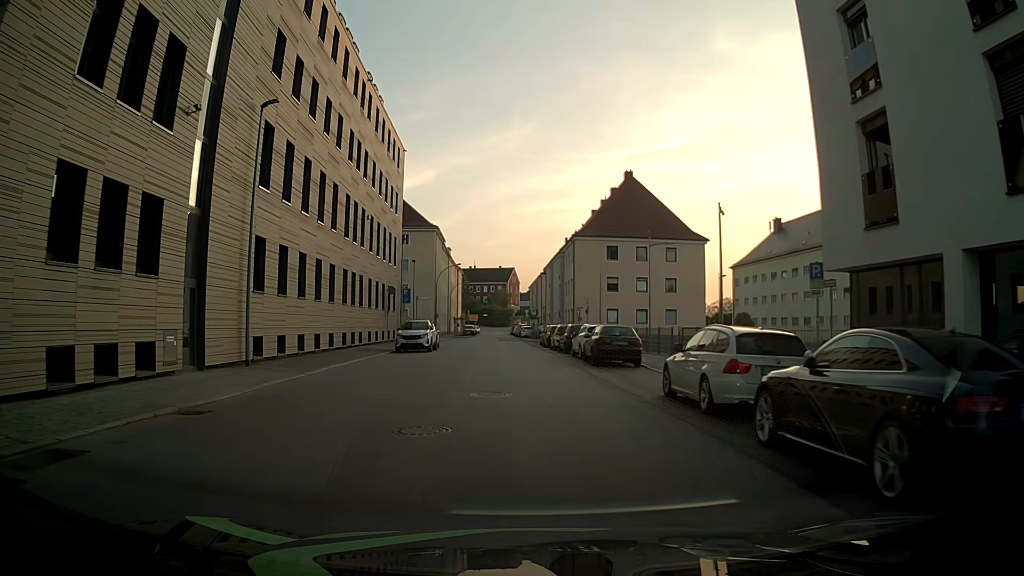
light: Day
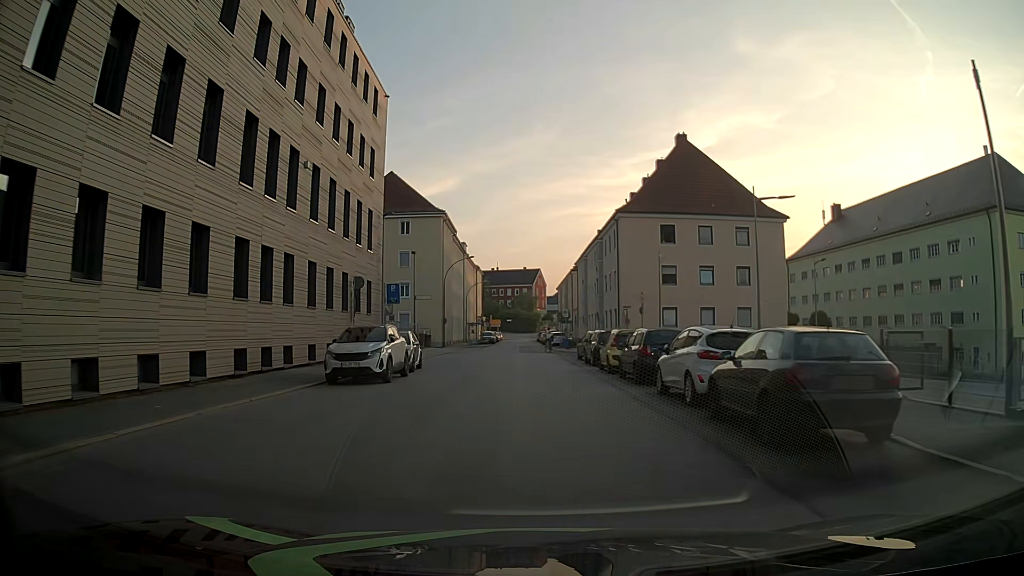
(-0.3, +15.5) m; -1°
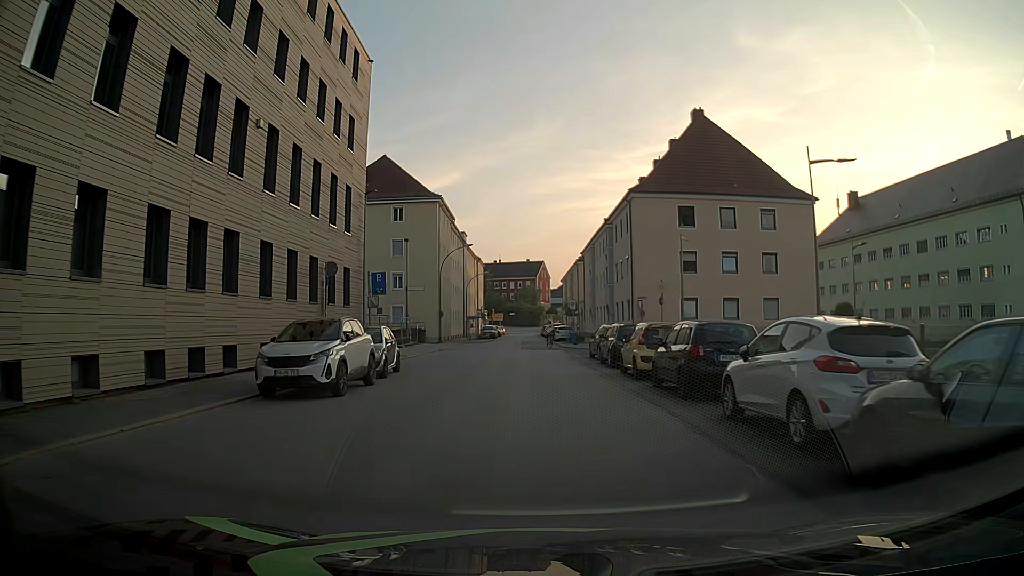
(0.0, +5.0) m; -1°
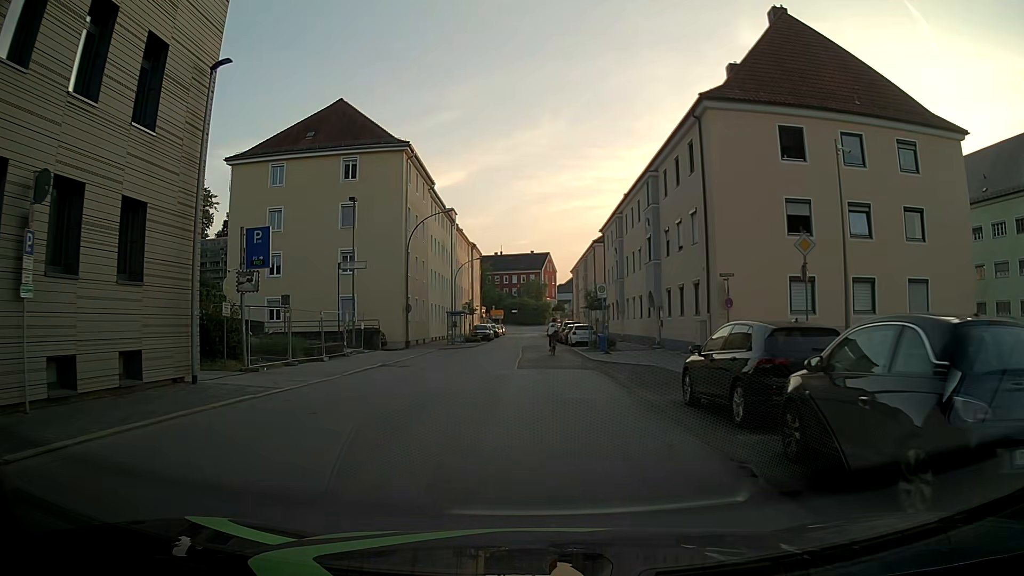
(0.0, +18.0) m; 0°
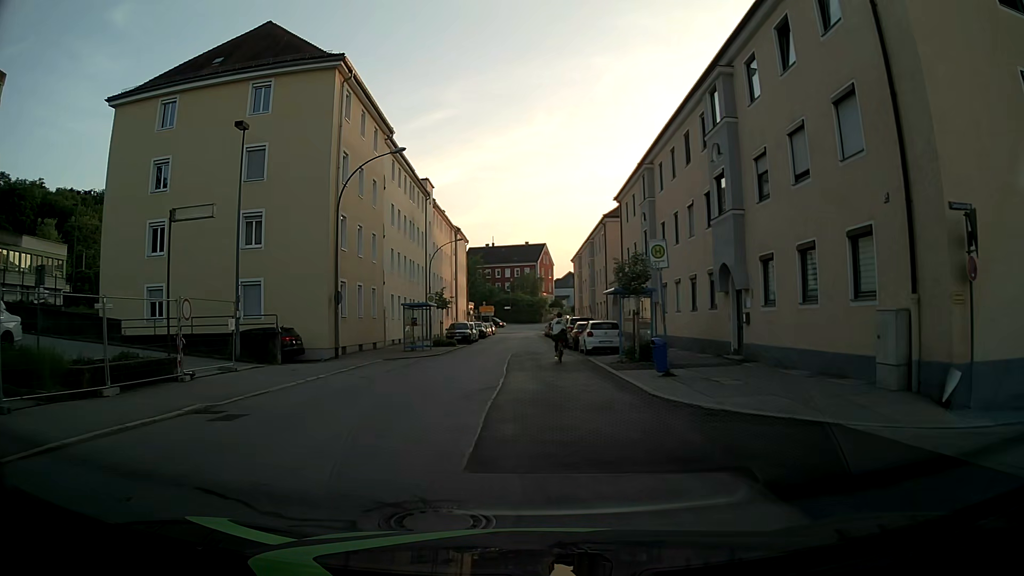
(+0.1, +14.8) m; +1°
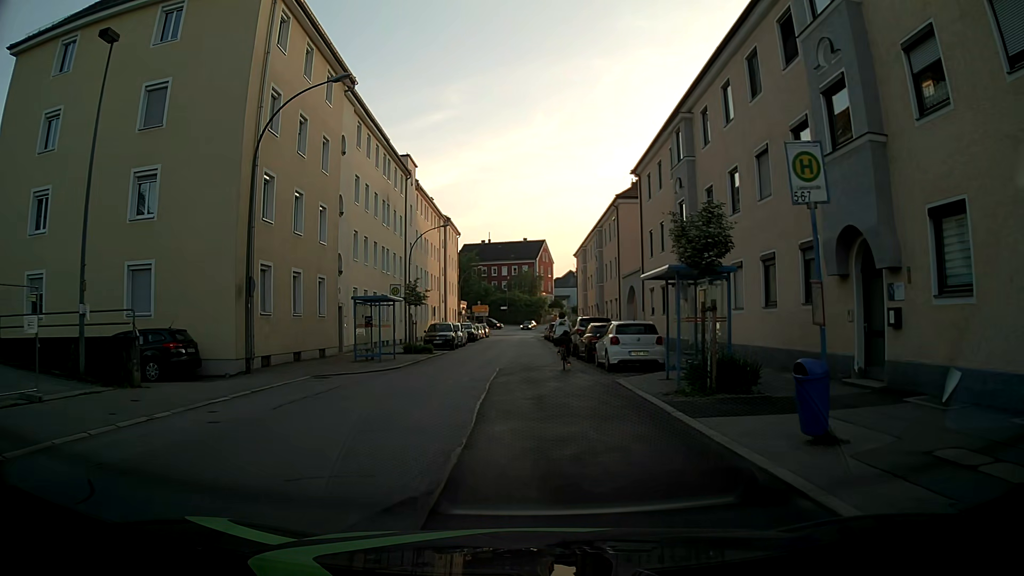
(0.0, +9.0) m; 0°
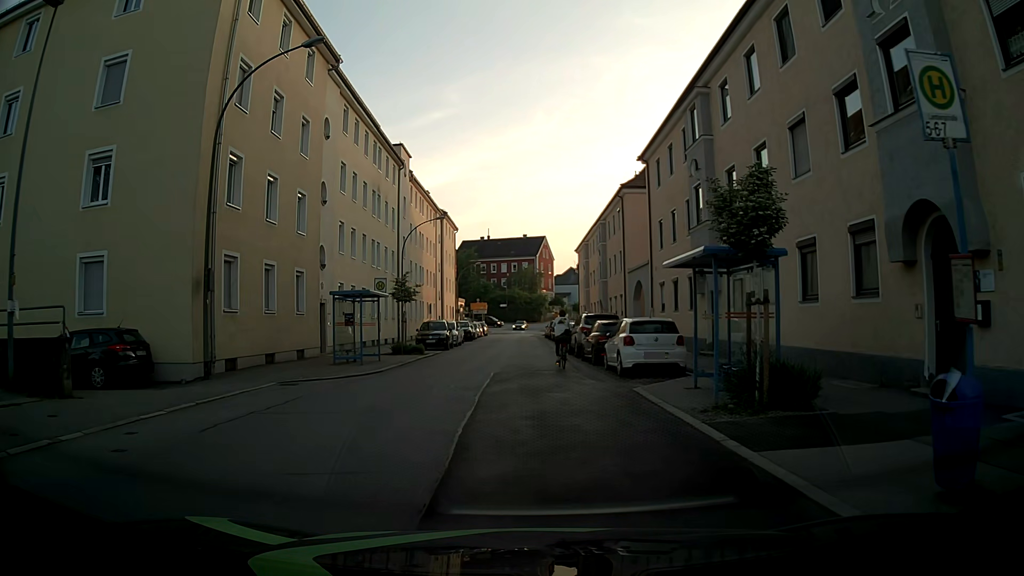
(0.0, +2.7) m; 0°
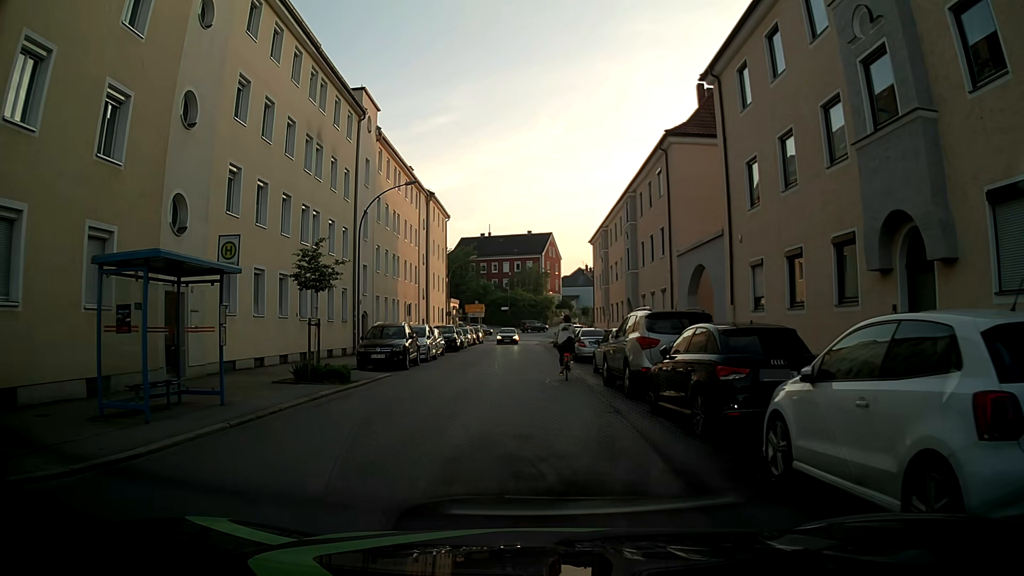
(0.0, +13.3) m; -1°
